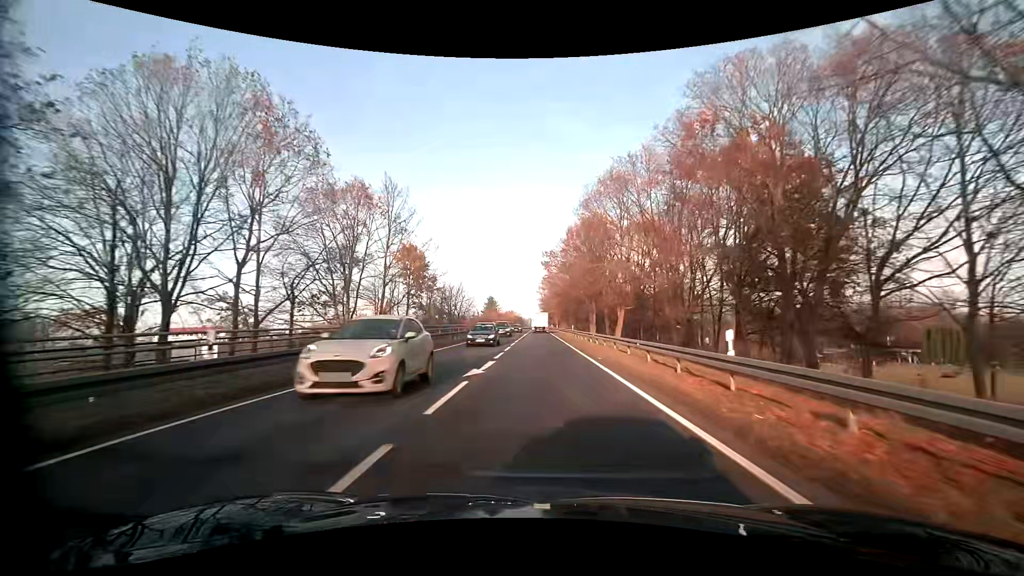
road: primary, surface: asphalt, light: Day
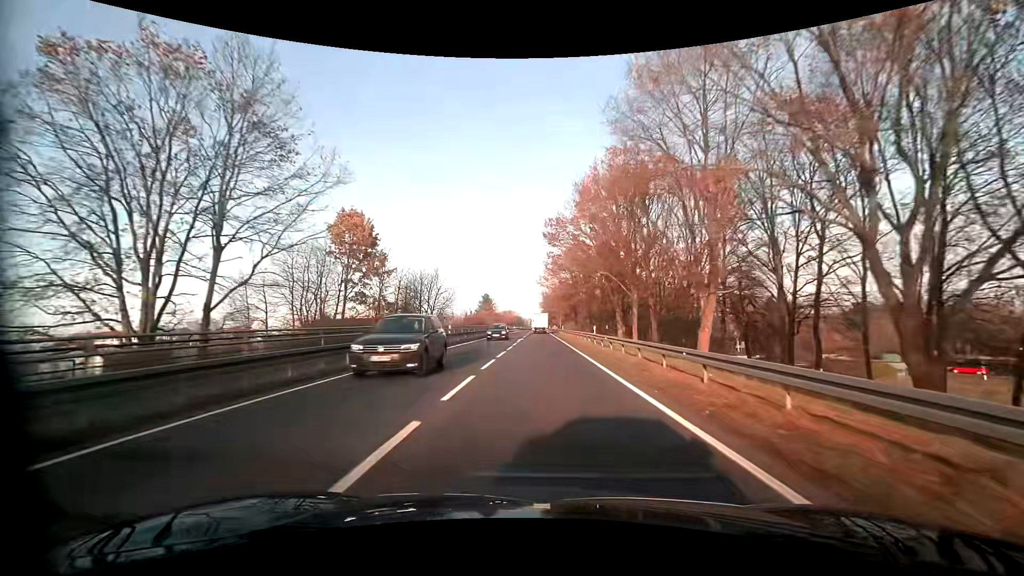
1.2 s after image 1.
(0.0, +22.6) m; 0°
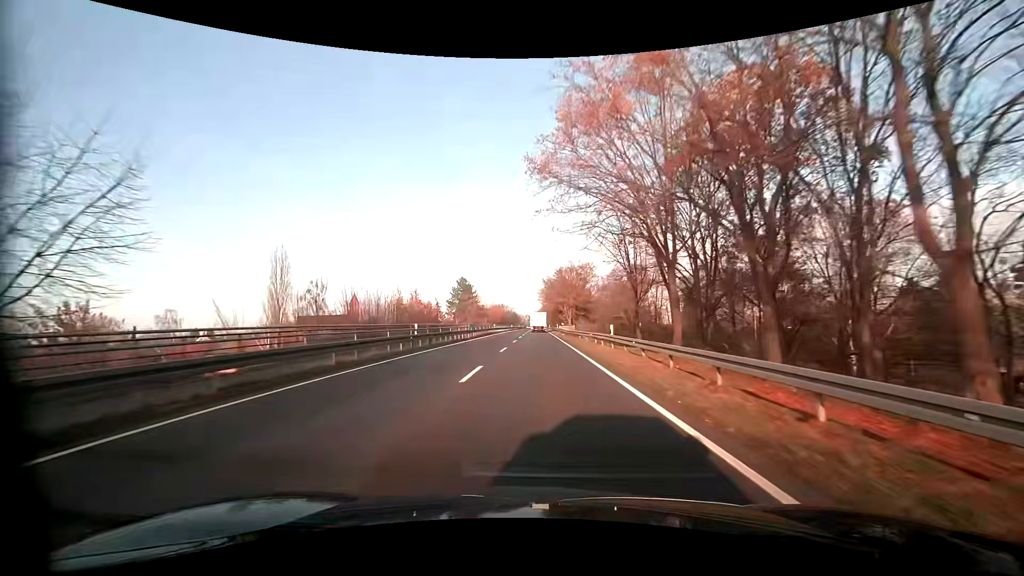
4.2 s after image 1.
(-0.1, +57.5) m; 0°
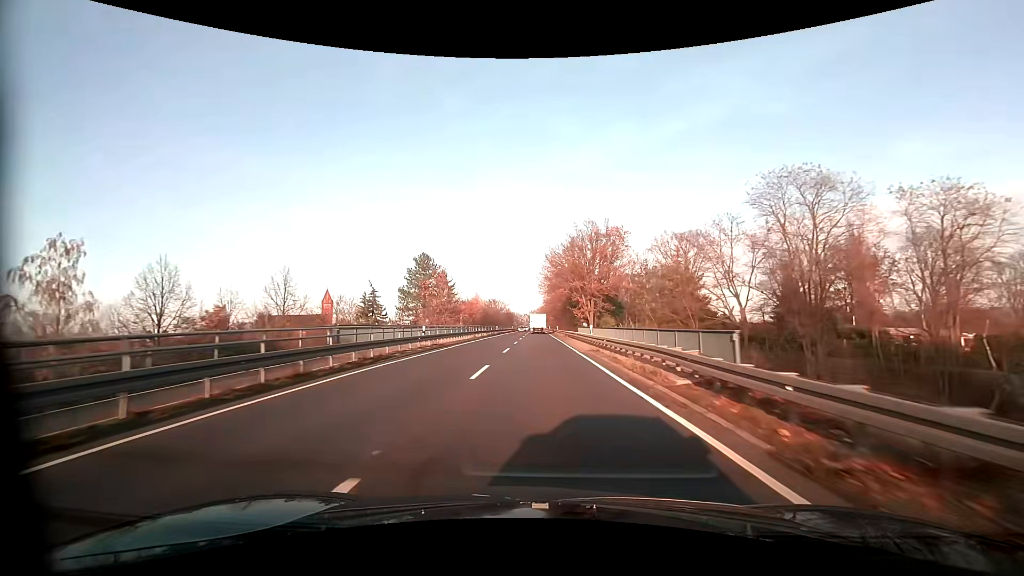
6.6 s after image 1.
(-0.1, +46.6) m; 0°
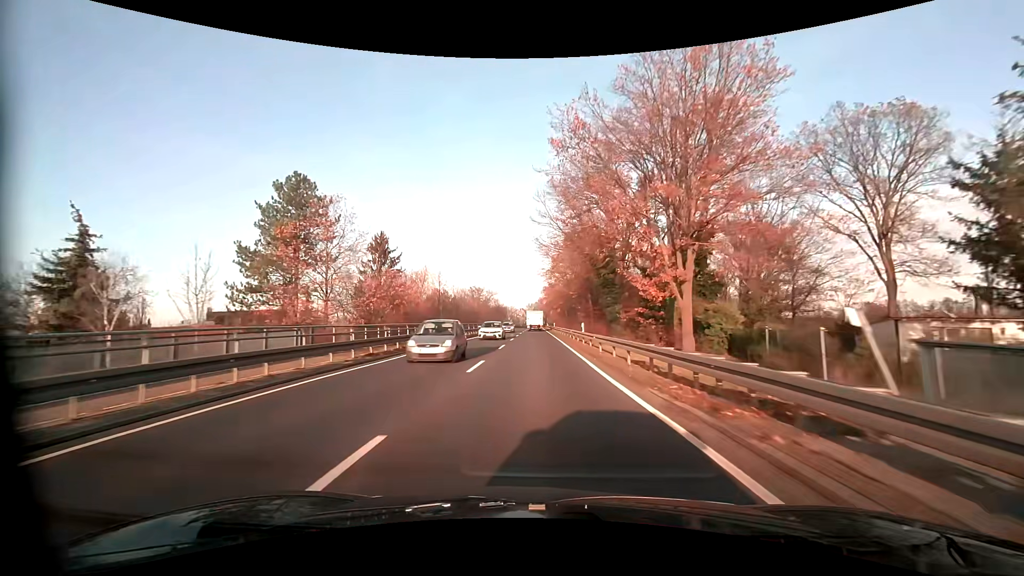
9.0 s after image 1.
(+0.1, +46.3) m; 0°
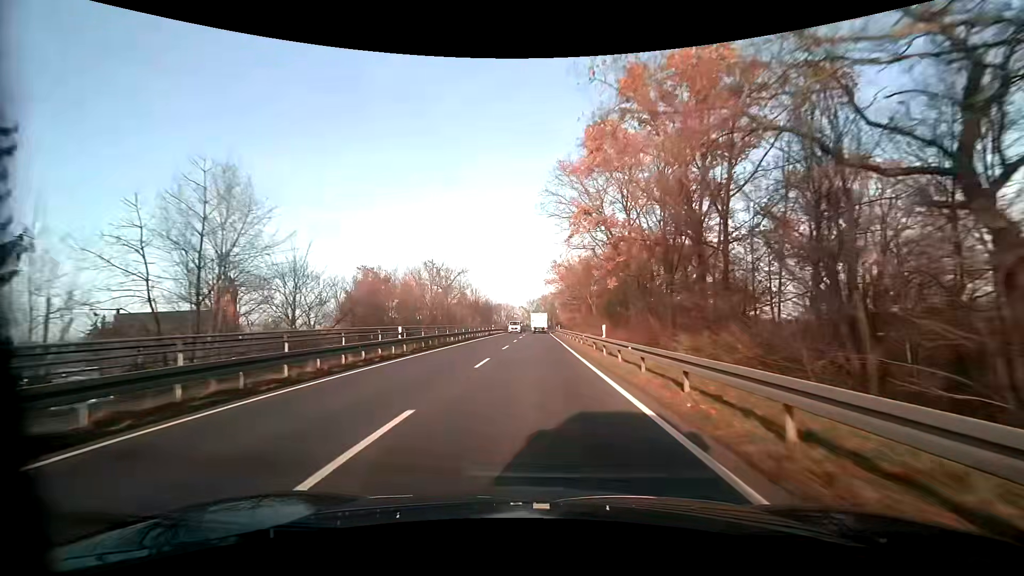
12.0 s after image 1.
(-0.2, +57.6) m; -1°
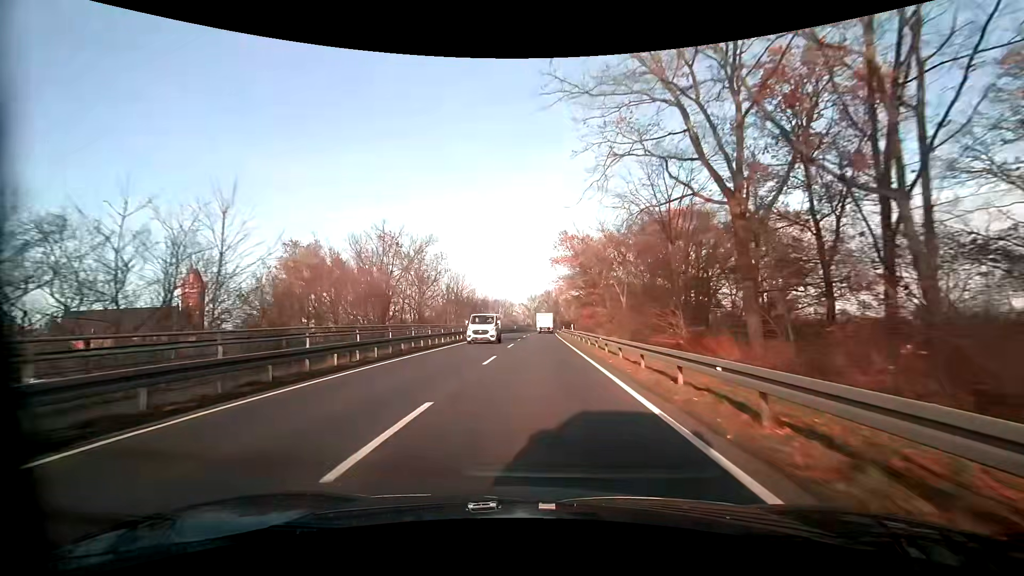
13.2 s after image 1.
(0.0, +23.2) m; 0°
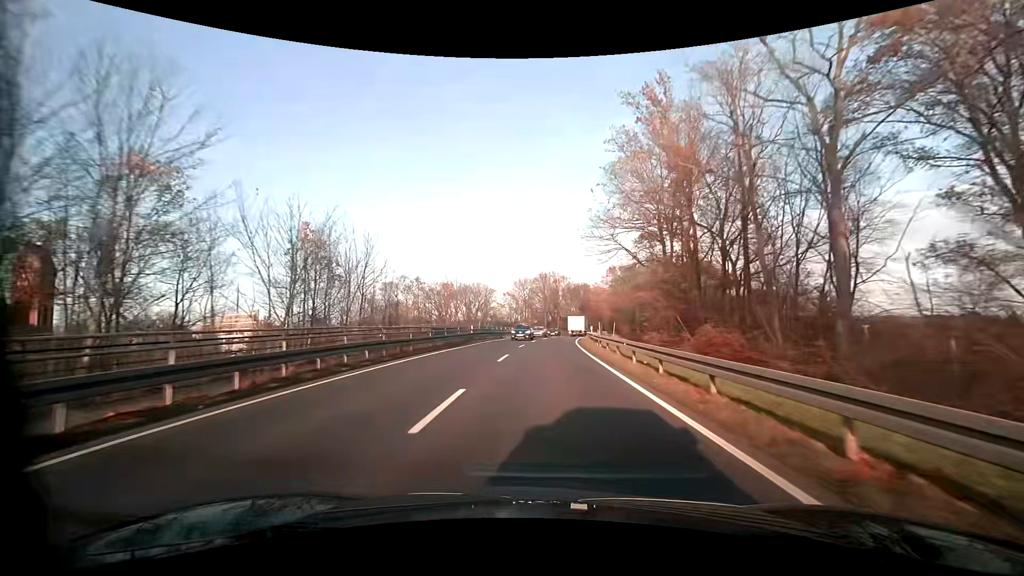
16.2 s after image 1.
(0.0, +57.8) m; +1°
(0, +10) (0, +20) (0, +30) (+1, +40) (+2, +50) (+3, +60) (+4, +70) (+5, +80) (+7, +90) (+9, +99) m
